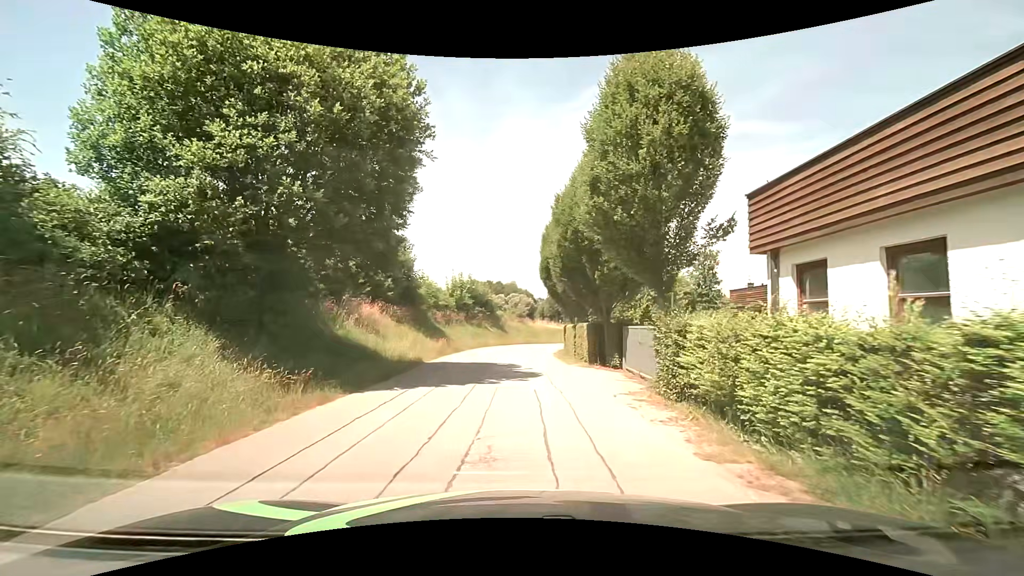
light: Day
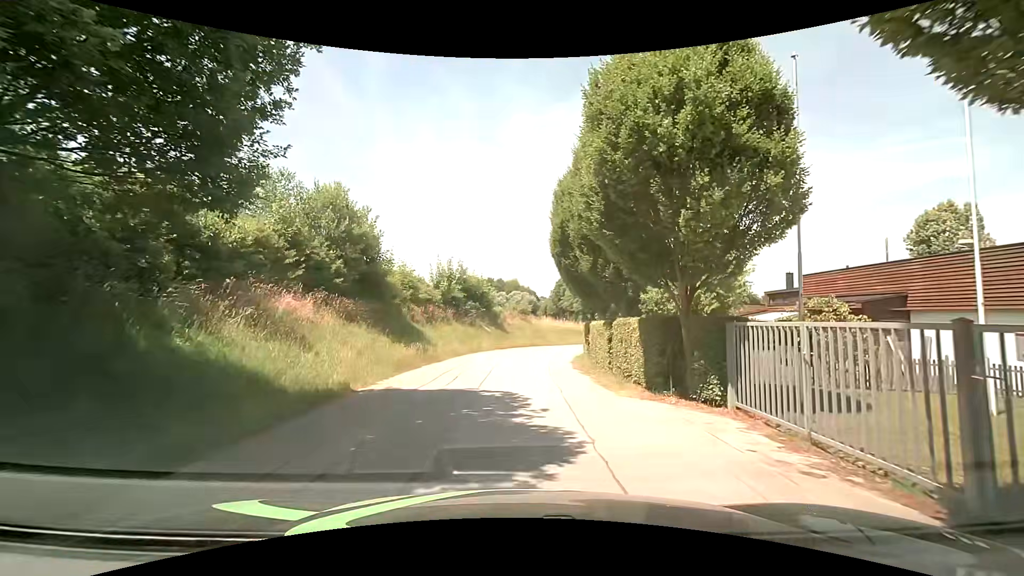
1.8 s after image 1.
(-0.1, +8.7) m; -1°
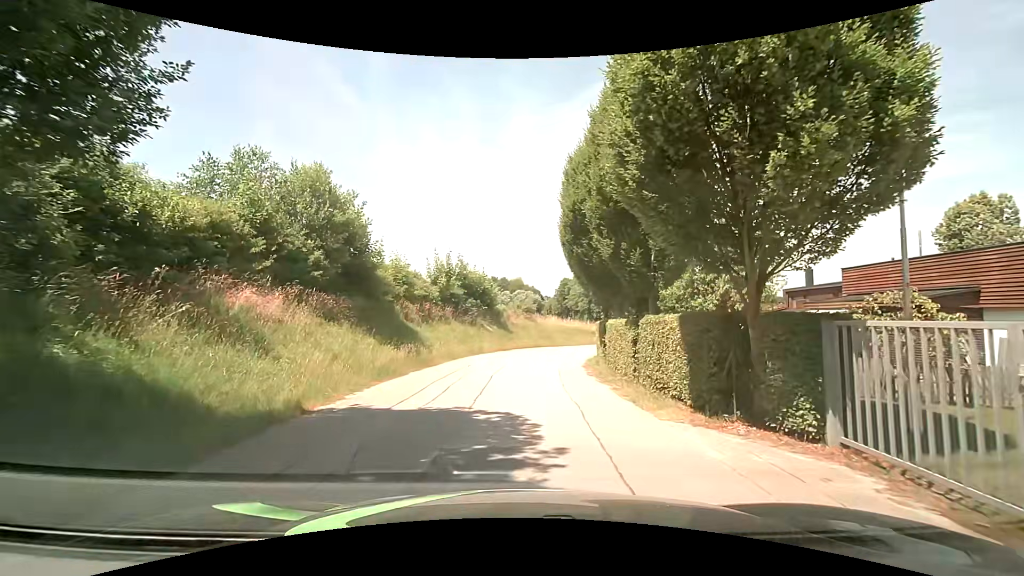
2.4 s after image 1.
(0.0, +2.7) m; -1°
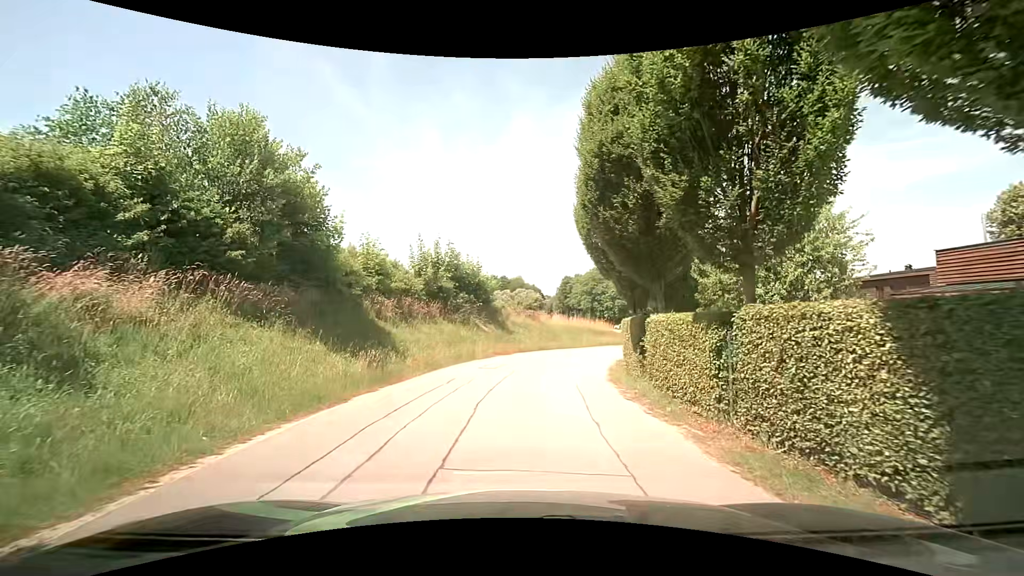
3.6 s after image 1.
(+0.1, +5.3) m; +1°
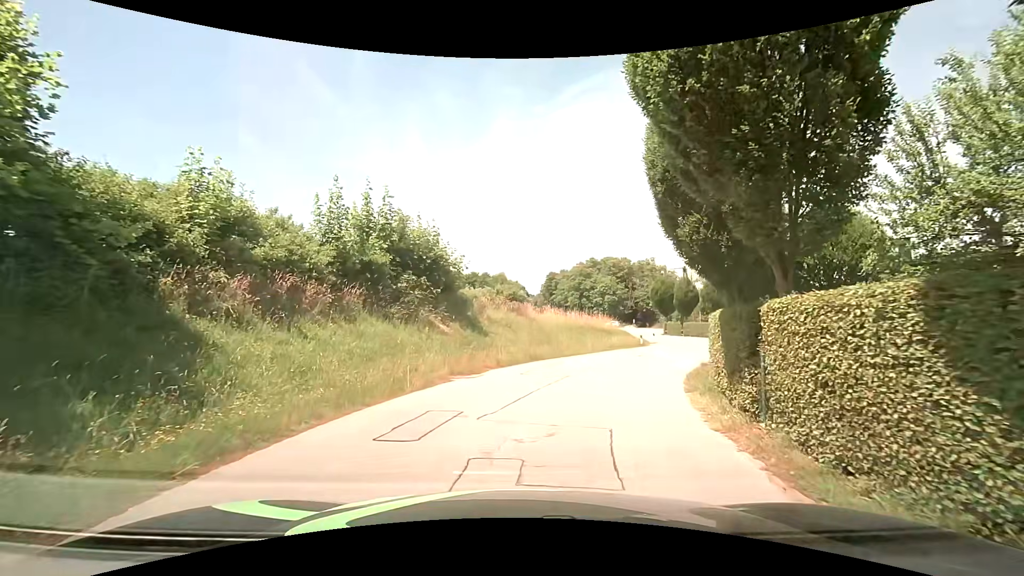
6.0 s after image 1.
(+0.1, +10.7) m; +2°
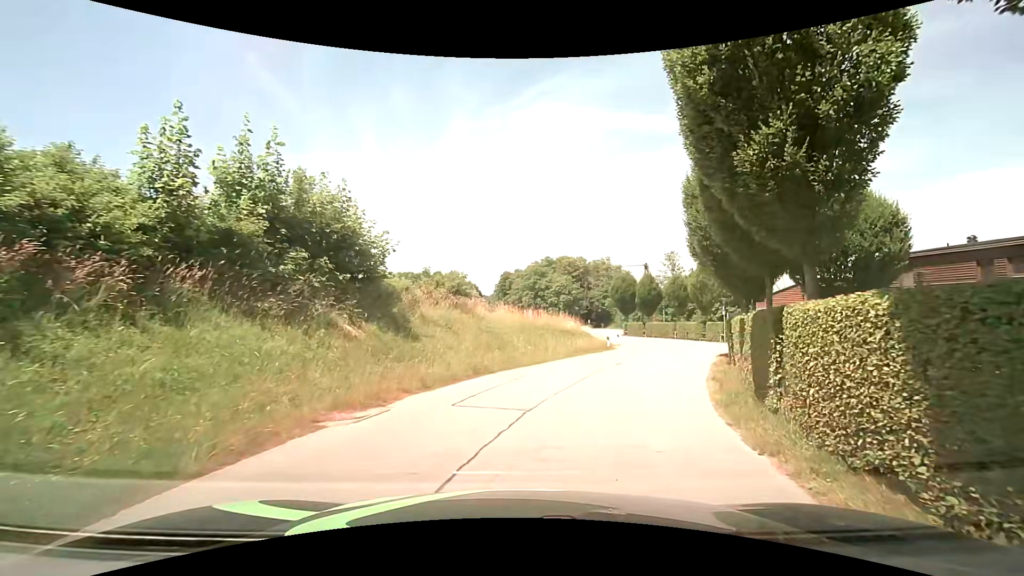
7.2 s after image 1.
(+0.1, +5.3) m; +5°
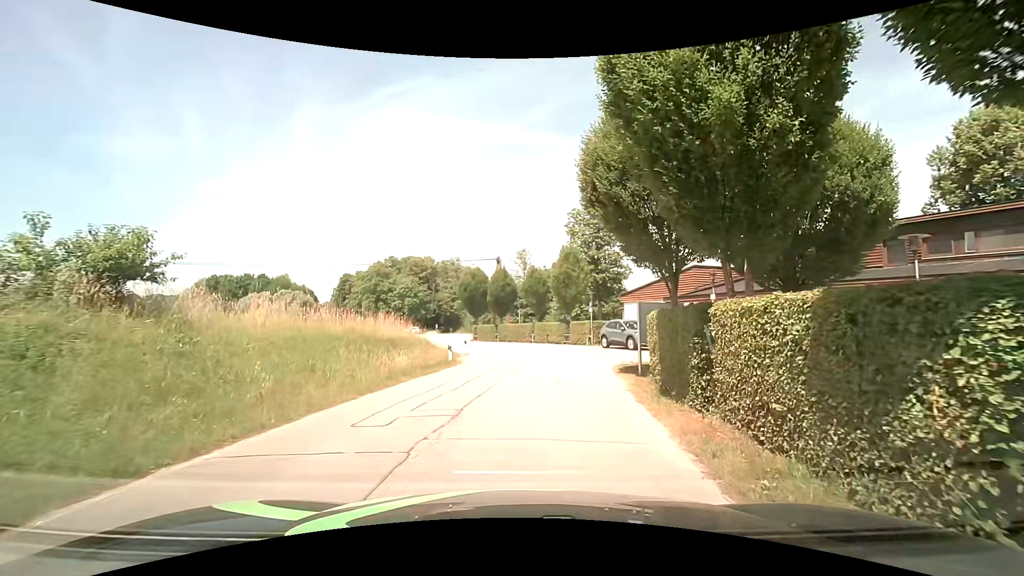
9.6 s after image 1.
(+1.4, +9.8) m; +18°
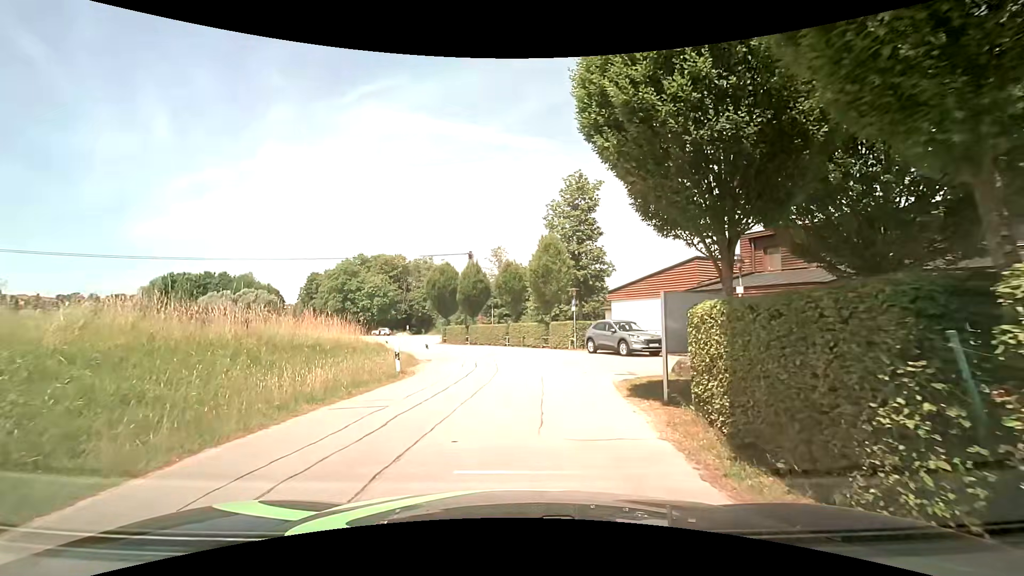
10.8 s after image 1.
(0.0, +4.6) m; +1°
(0, +10) (+1, +20) (0, +30) (-4, +39) (-8, +48) (-13, +57) (-17, +66) (-22, +75) (-26, +84) (-31, +93) m
